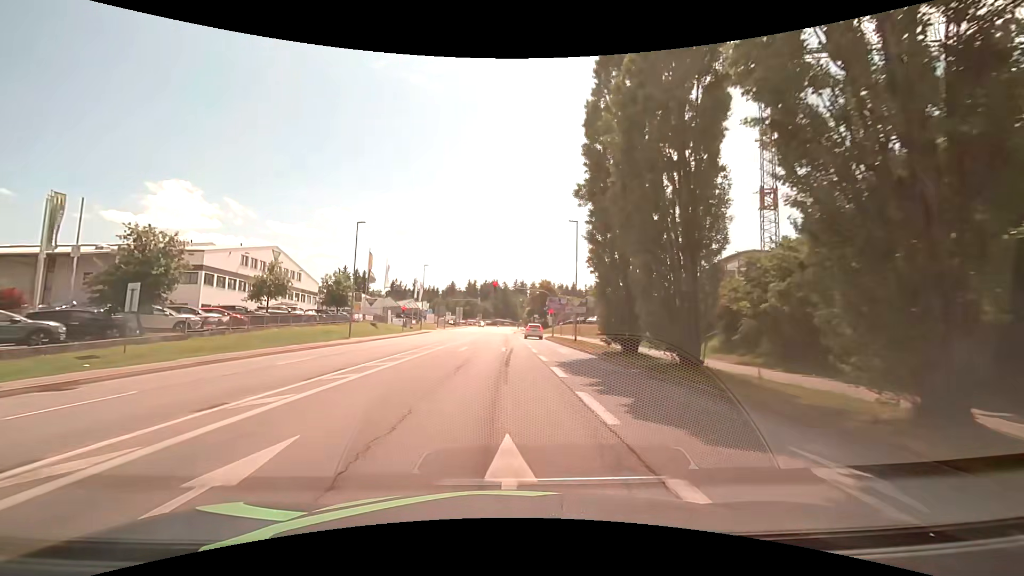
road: tertiary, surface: asphalt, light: Day
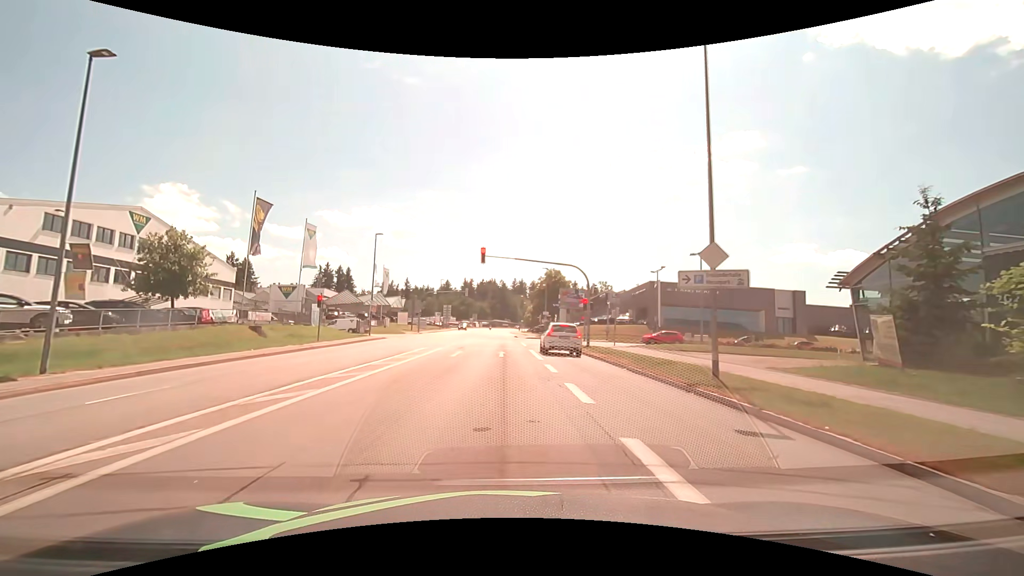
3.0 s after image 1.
(-0.3, +27.8) m; 0°
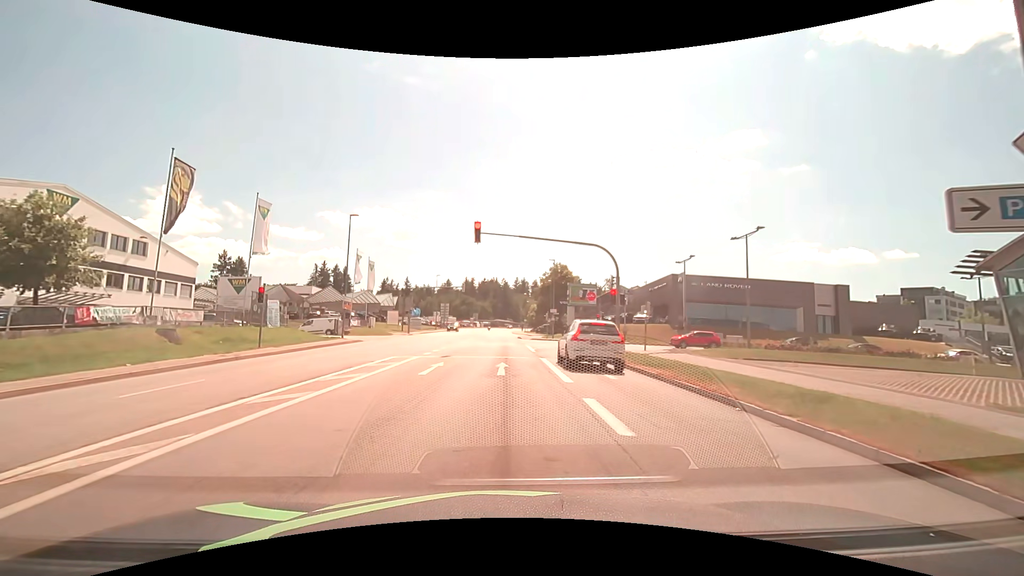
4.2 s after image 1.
(0.0, +8.6) m; 0°
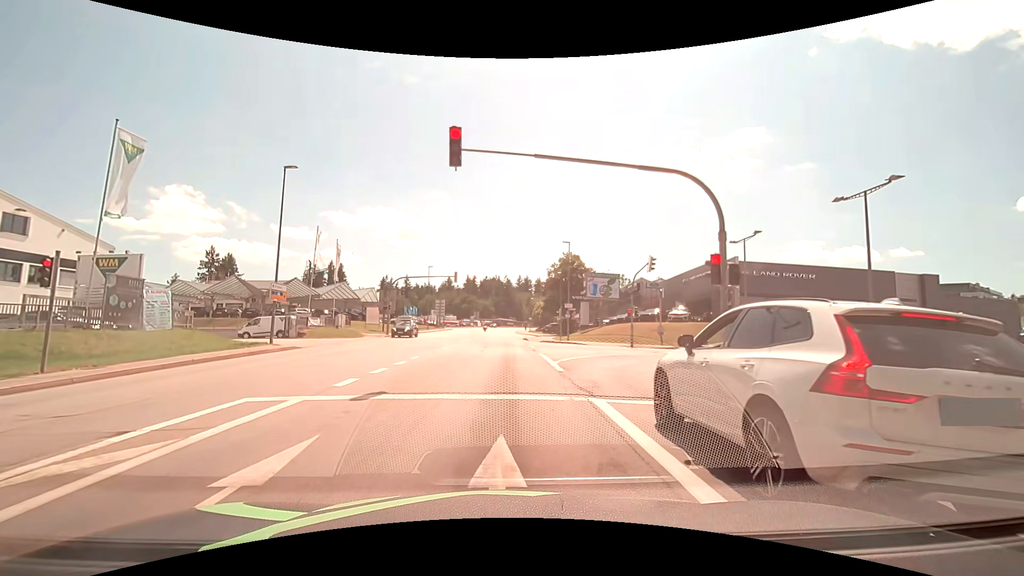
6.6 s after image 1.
(0.0, +12.4) m; 0°
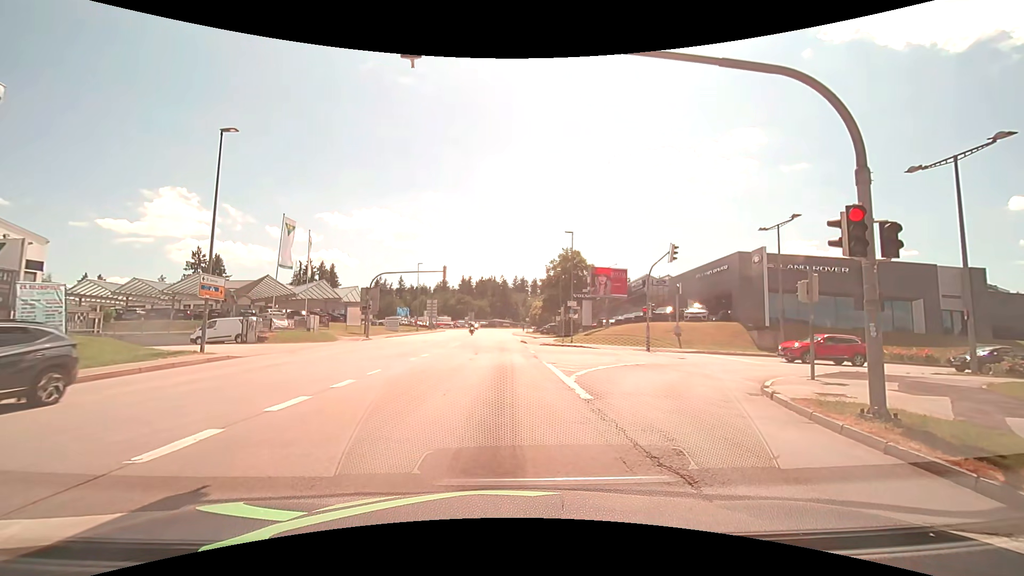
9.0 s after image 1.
(0.0, +5.5) m; -1°
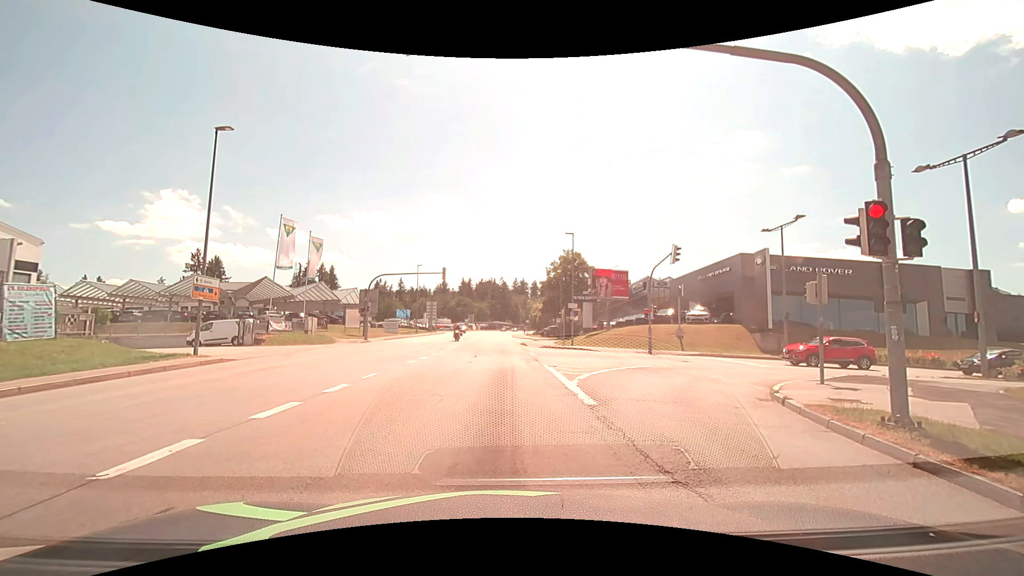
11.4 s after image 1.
(0.0, +0.5) m; 0°
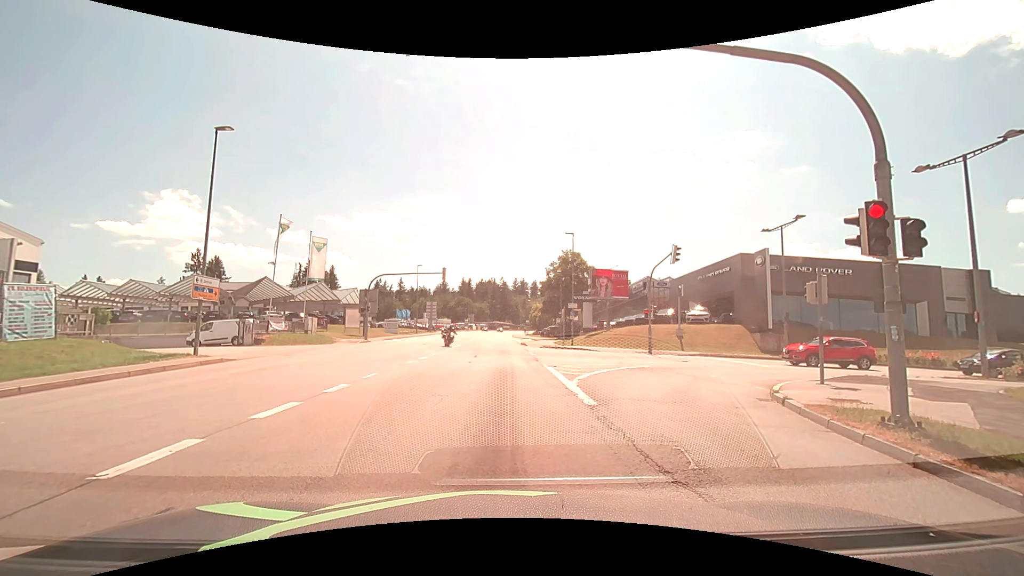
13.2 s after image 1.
(0.0, 0.0) m; 0°
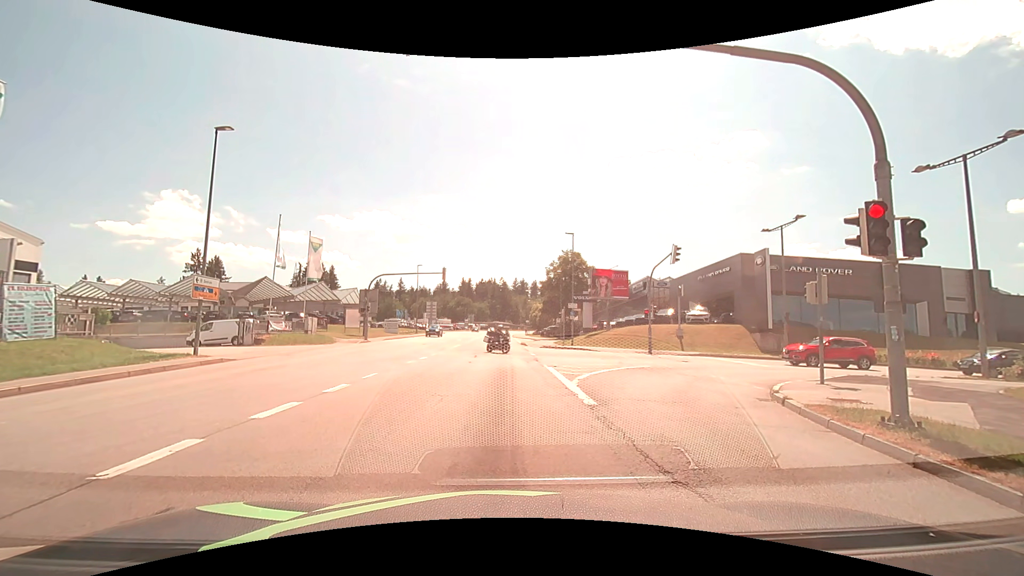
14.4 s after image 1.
(0.0, 0.0) m; 0°
